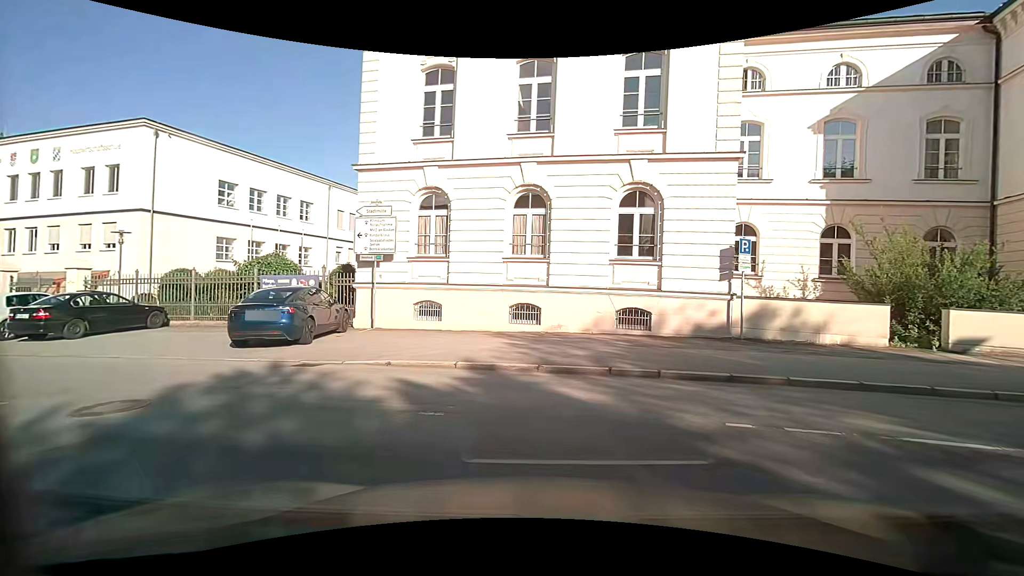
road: tertiary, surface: asphalt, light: Day
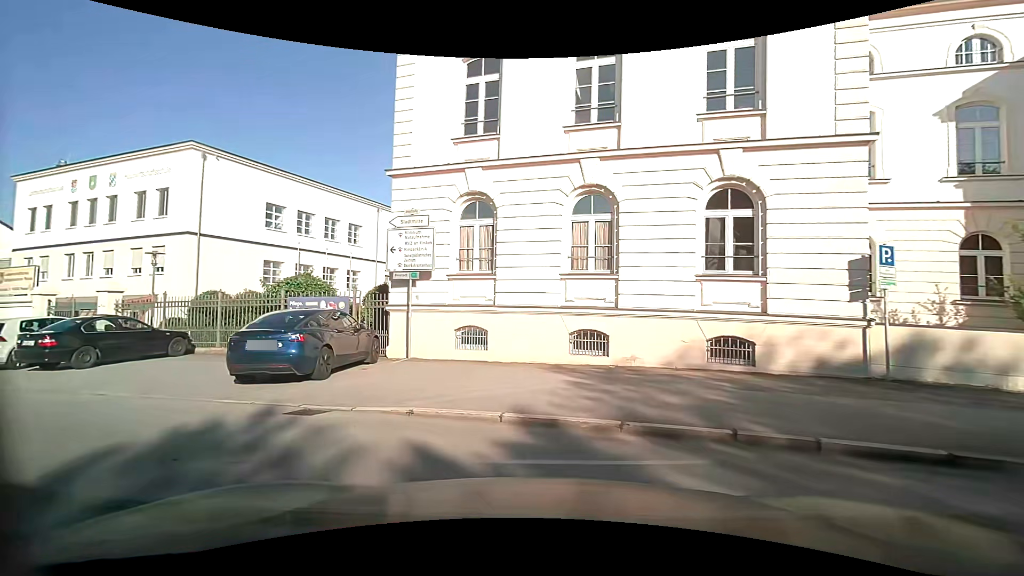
(-0.2, +2.9) m; -7°
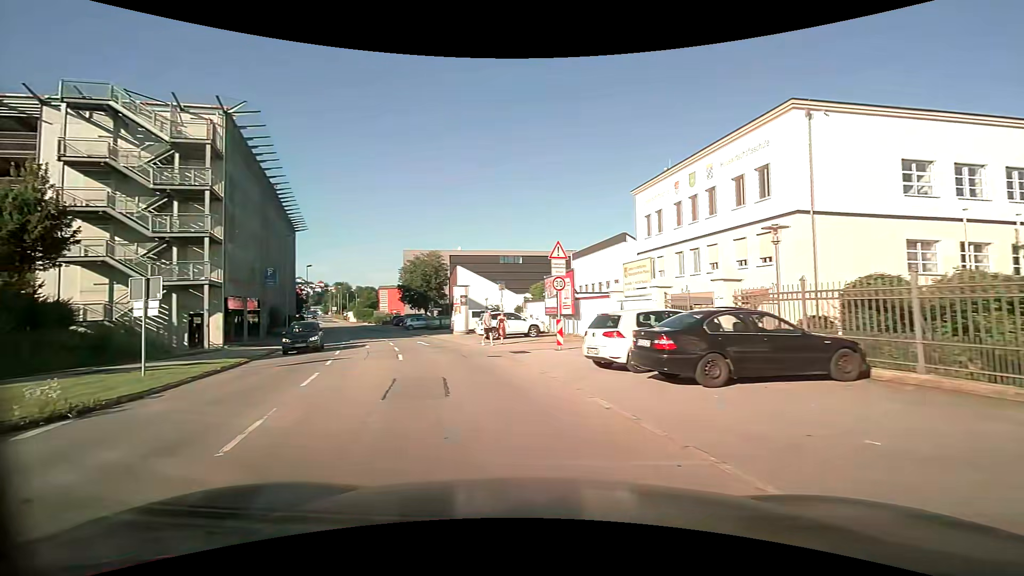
(-4.6, +7.1) m; -62°
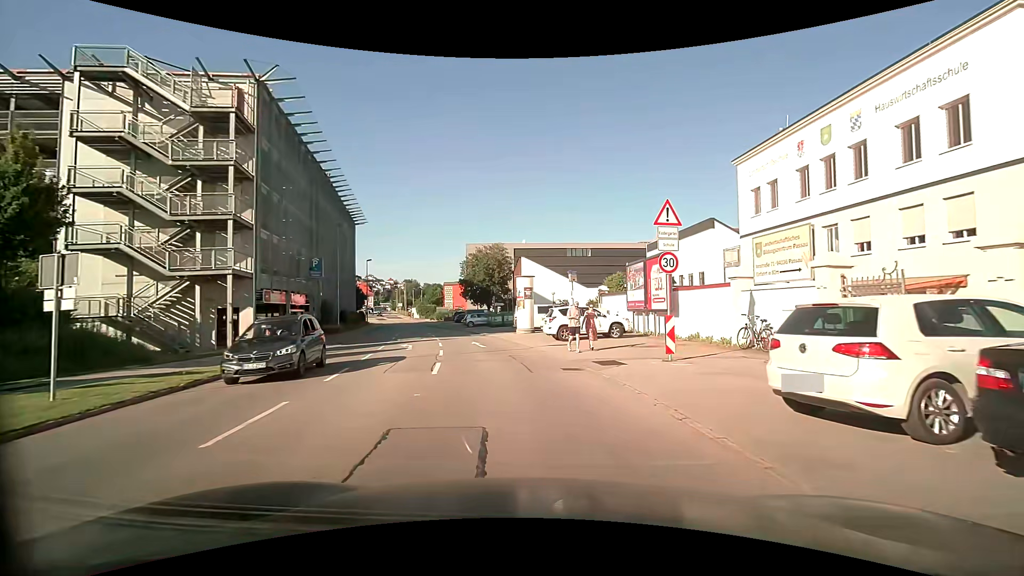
(-0.5, +6.1) m; -7°
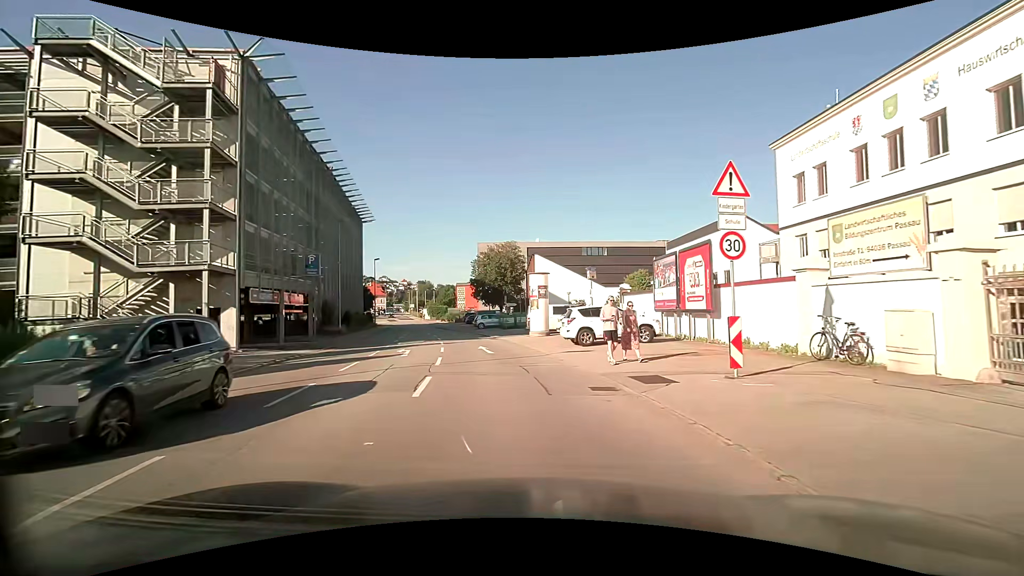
(0.0, +3.3) m; -1°
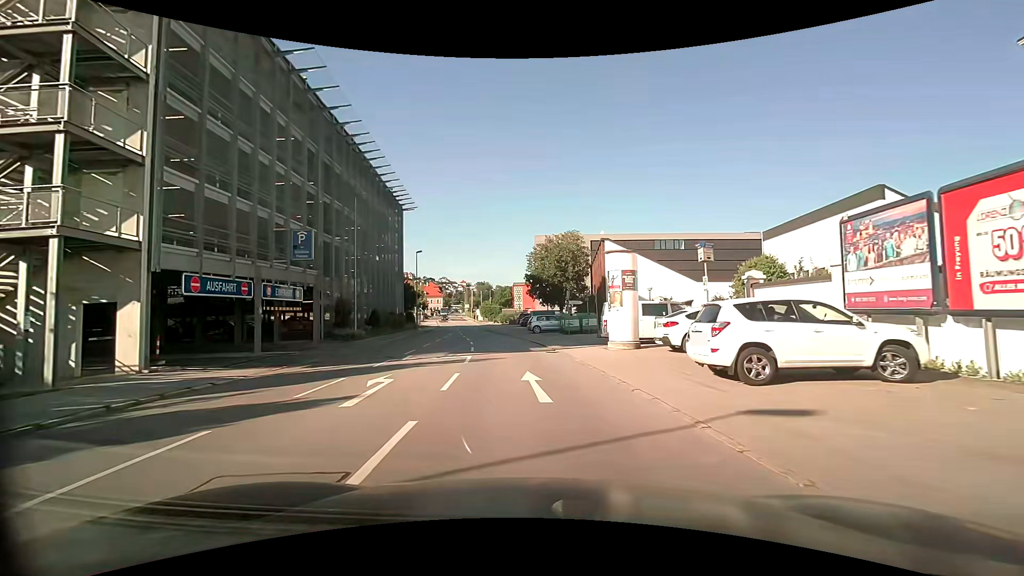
(-0.7, +11.1) m; -7°
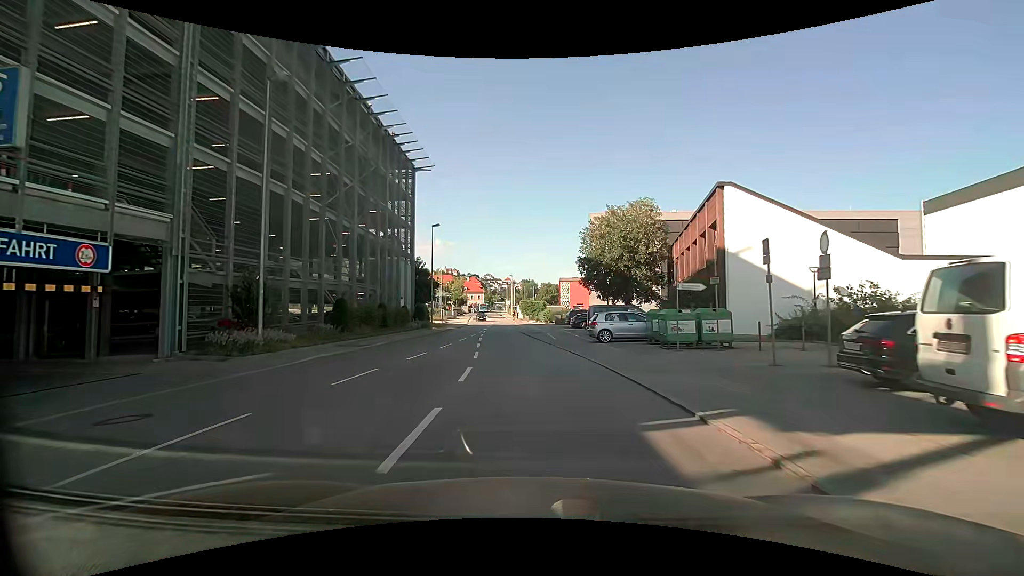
(-0.8, +17.7) m; -3°
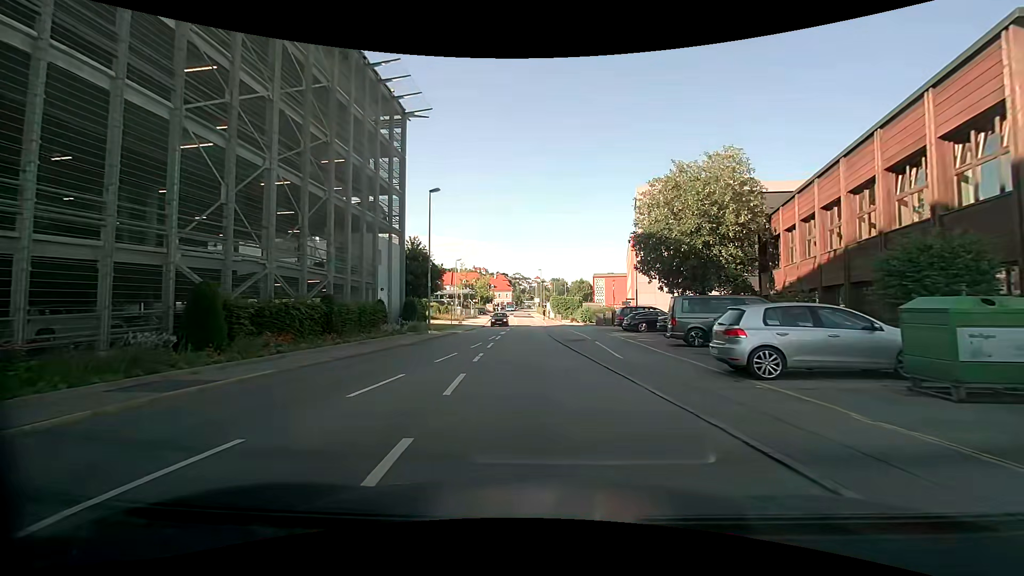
(-0.8, +13.9) m; -5°
(0, +10) (0, +20) (0, +30) (-1, +40) (-1, +50) (-1, +60) (-1, +70) (-1, +80) (-2, +90) (-2, +100) m
